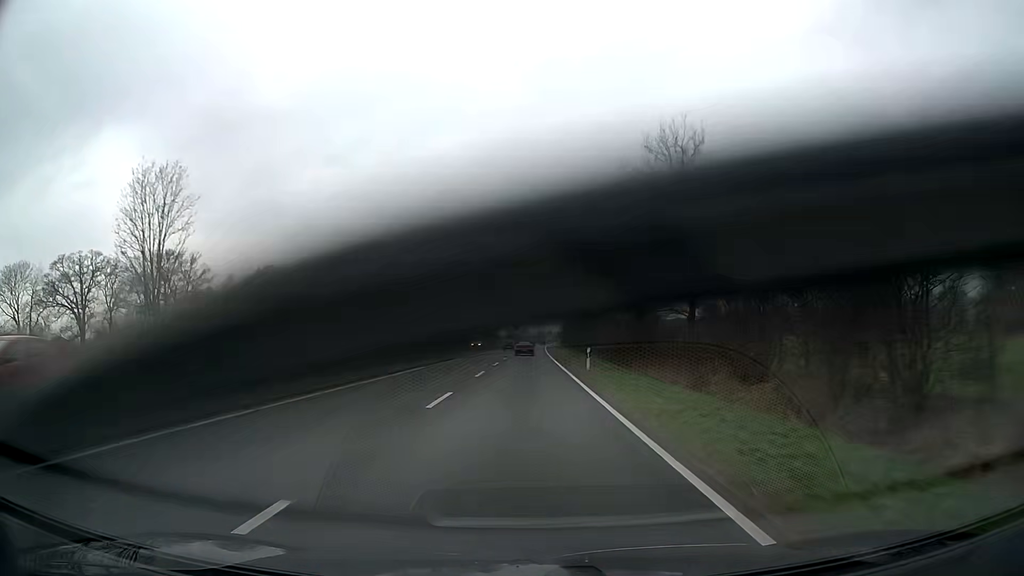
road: trunk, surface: asphalt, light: Day
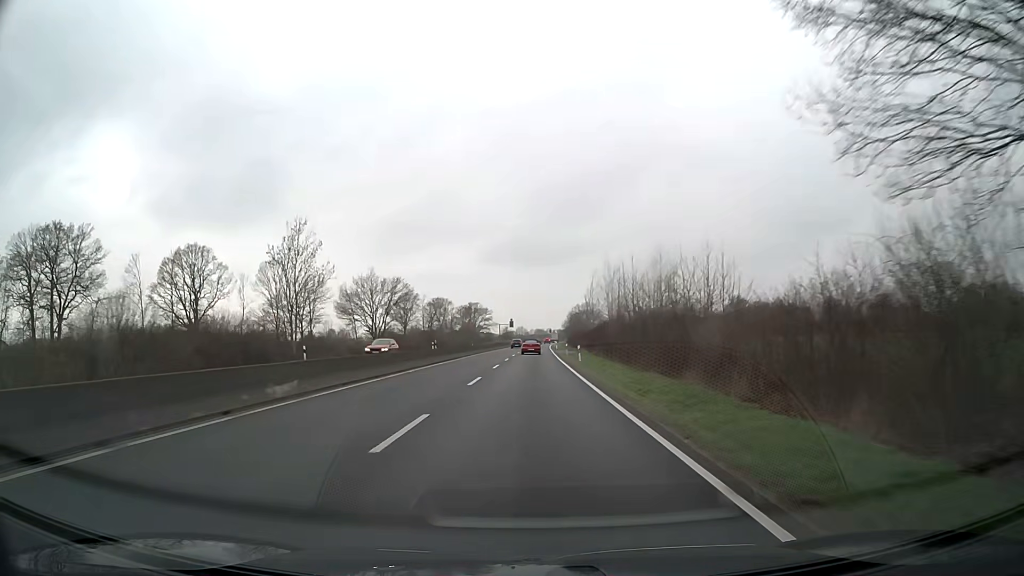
(-0.2, +41.7) m; 0°
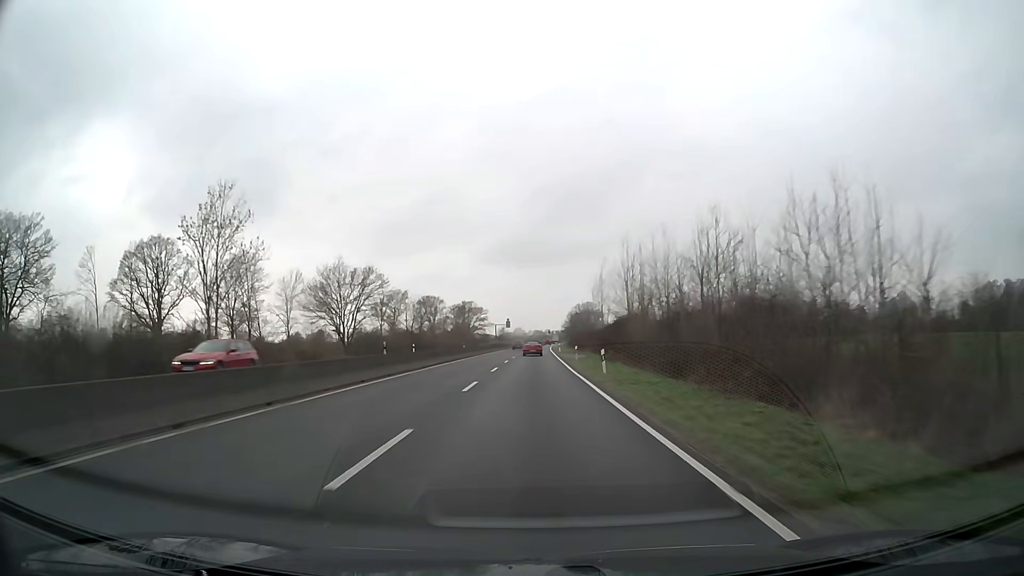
(0.0, +14.1) m; 0°
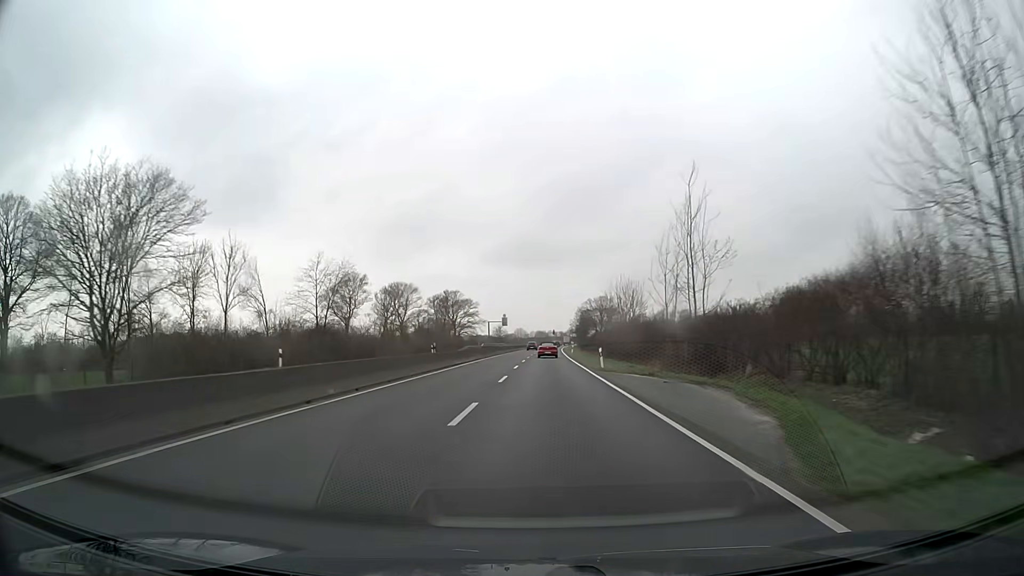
(+0.1, +43.6) m; 0°
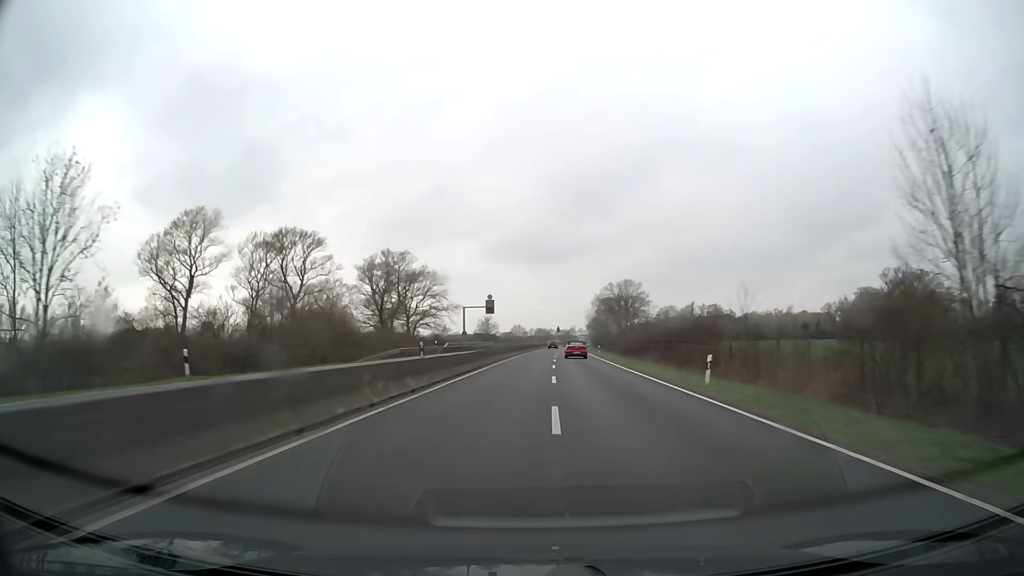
(-0.3, +61.6) m; 0°
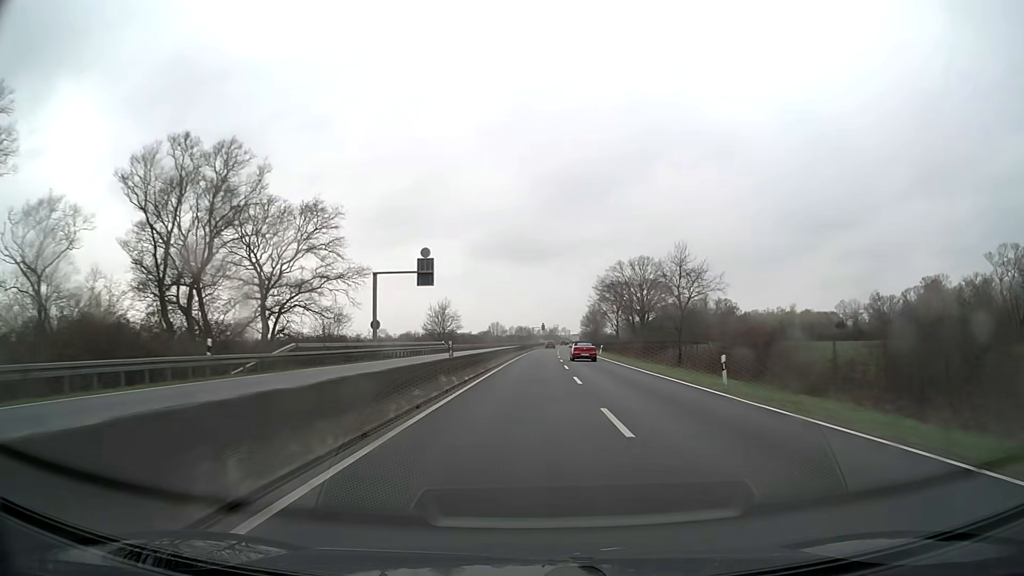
(+0.6, +48.8) m; +2°
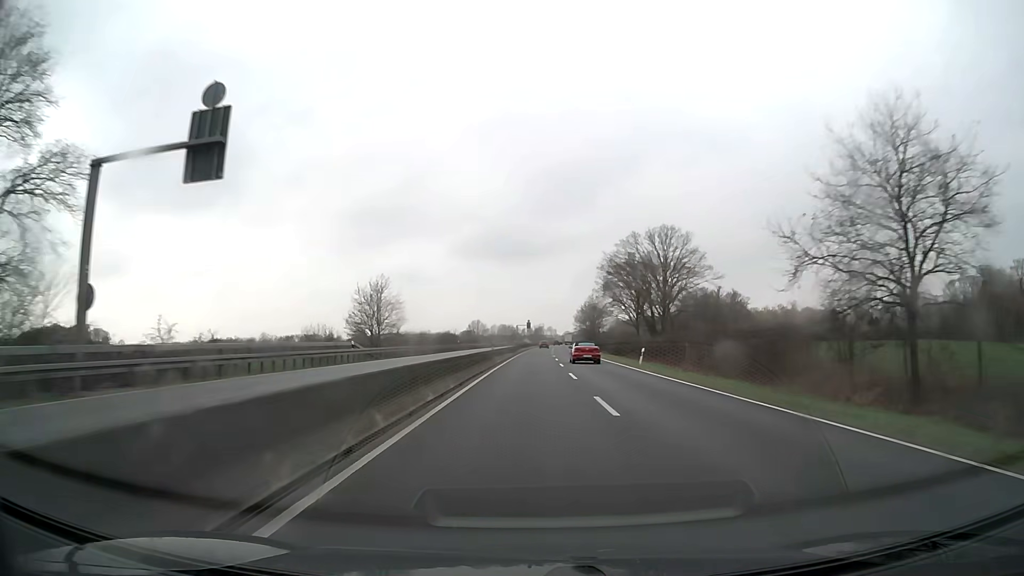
(+0.4, +33.7) m; +1°
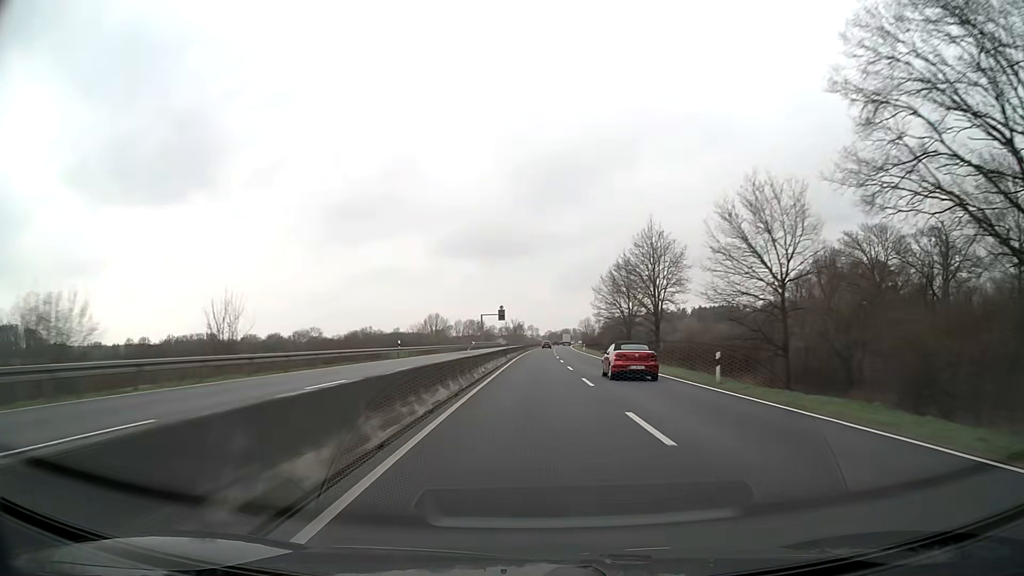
(+1.2, +88.4) m; +2°
(0, +10) (0, +20) (0, +30) (0, +40) (0, +50) (+1, +60) (+1, +70) (+1, +80) (+2, +90) (+2, +100) m
